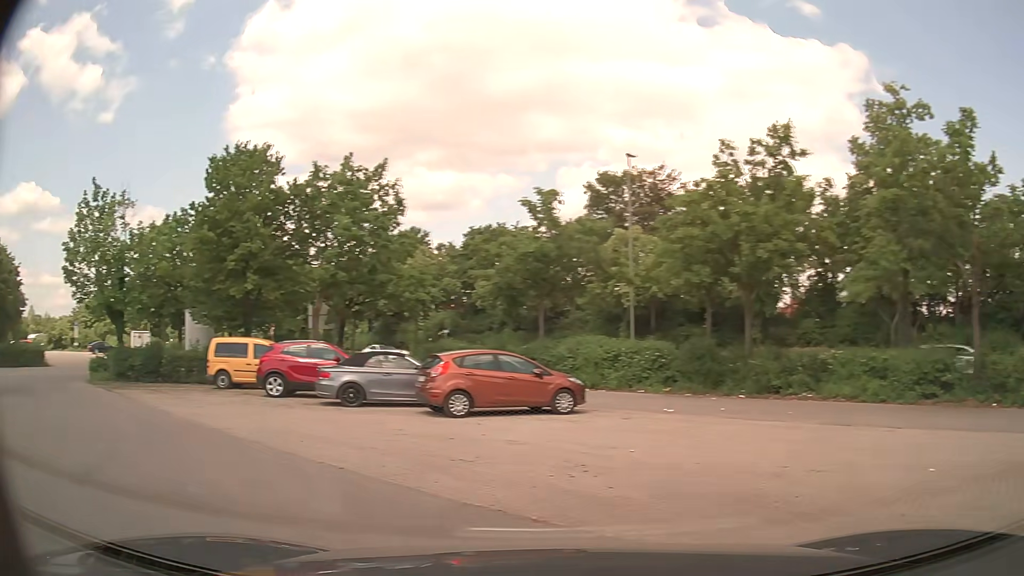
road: tertiary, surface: asphalt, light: Day
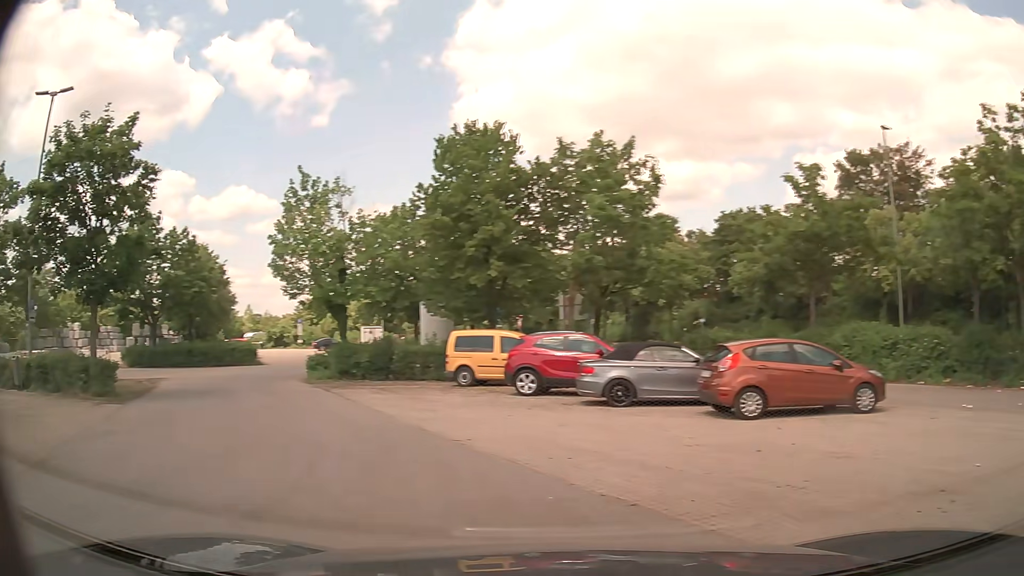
(-0.5, +2.5) m; -21°
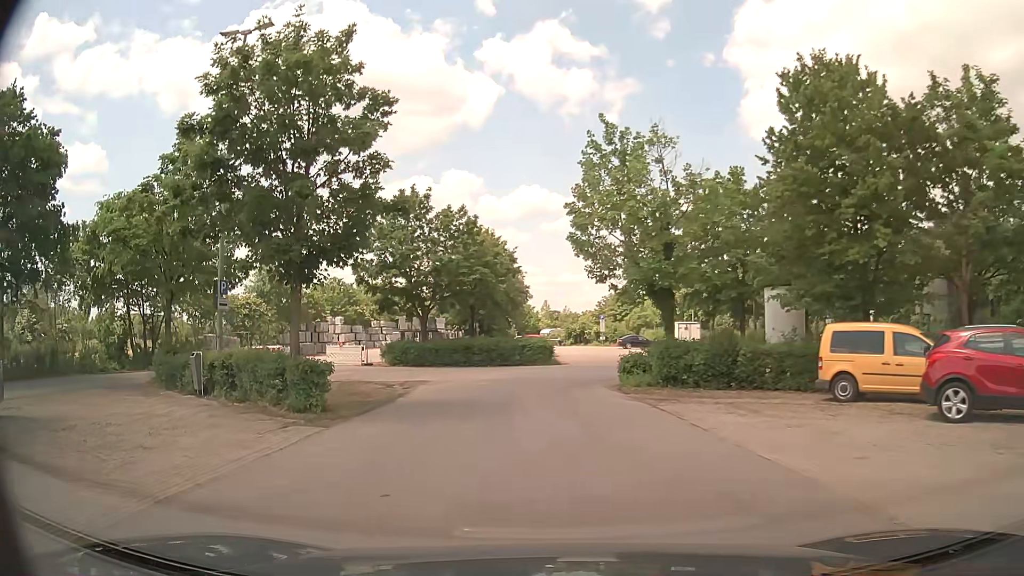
(-1.9, +6.4) m; -25°
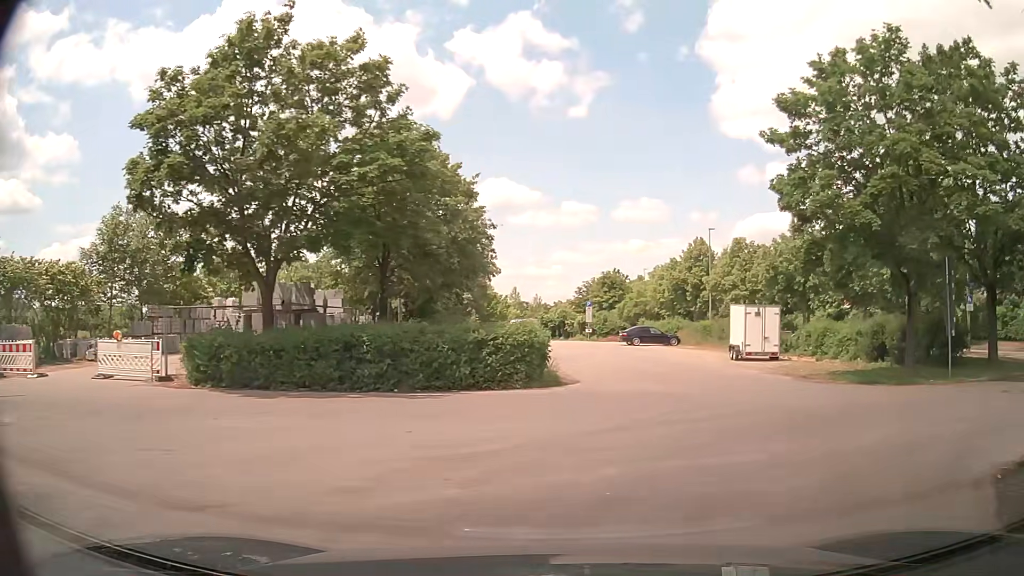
(-0.5, +19.9) m; +3°
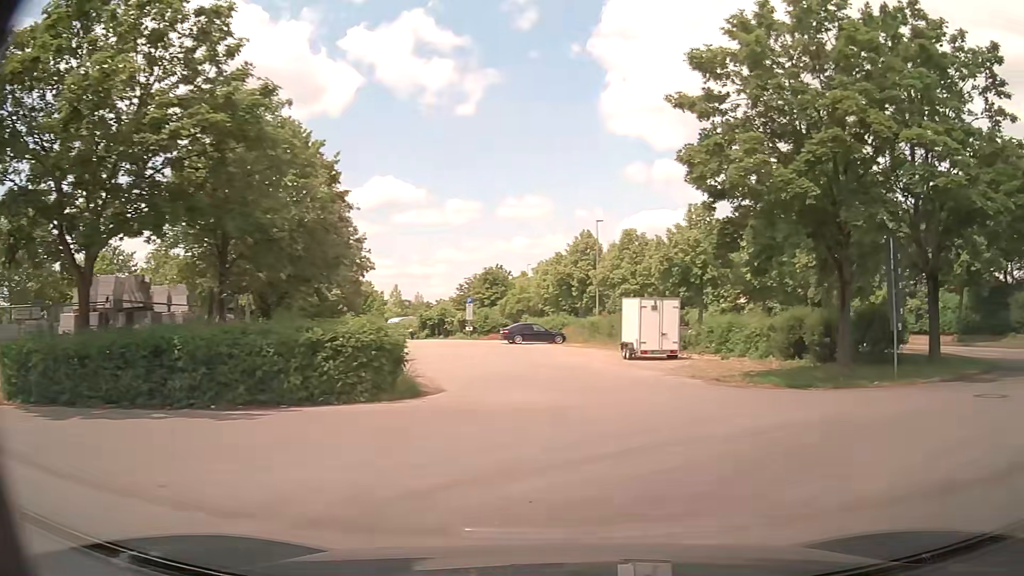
(+0.3, +3.1) m; +11°
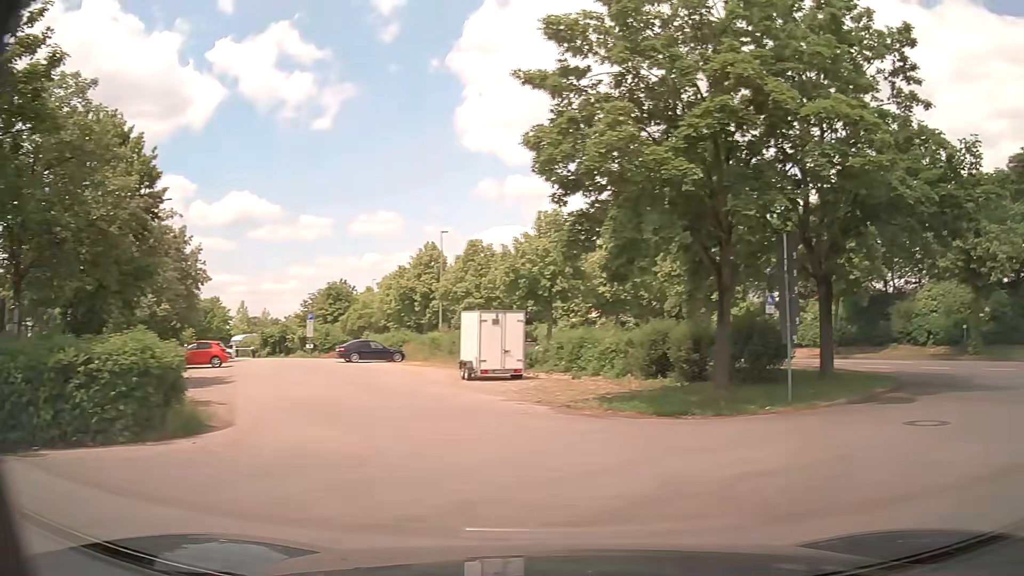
(+0.3, +2.8) m; +12°
